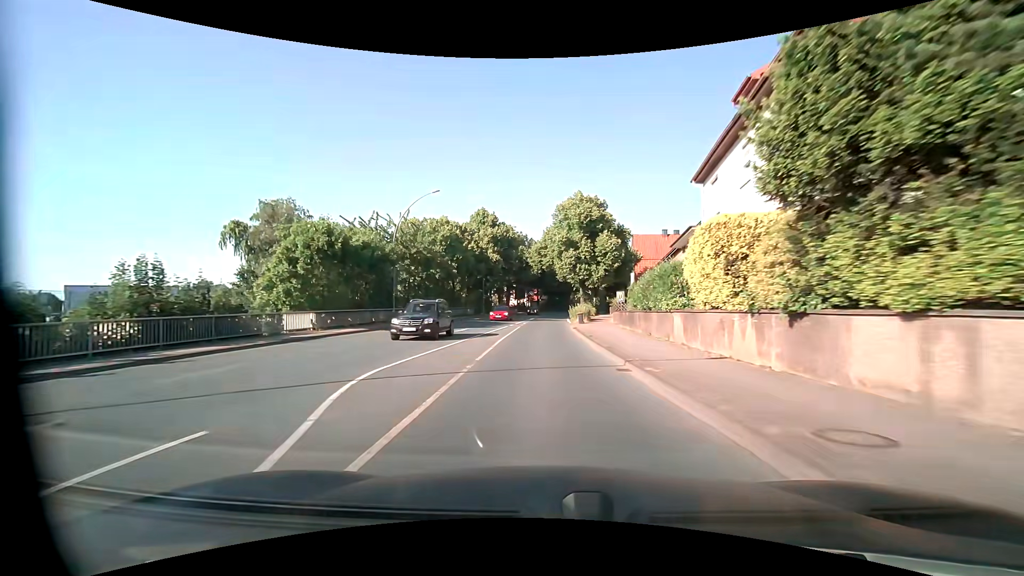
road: primary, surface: asphalt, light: Day
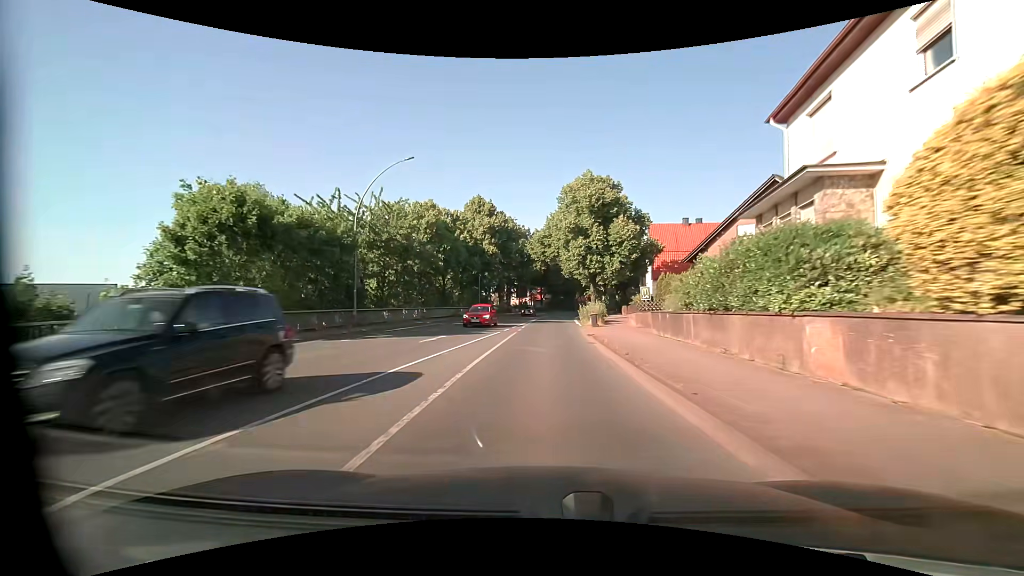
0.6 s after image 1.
(-0.1, +8.5) m; -1°
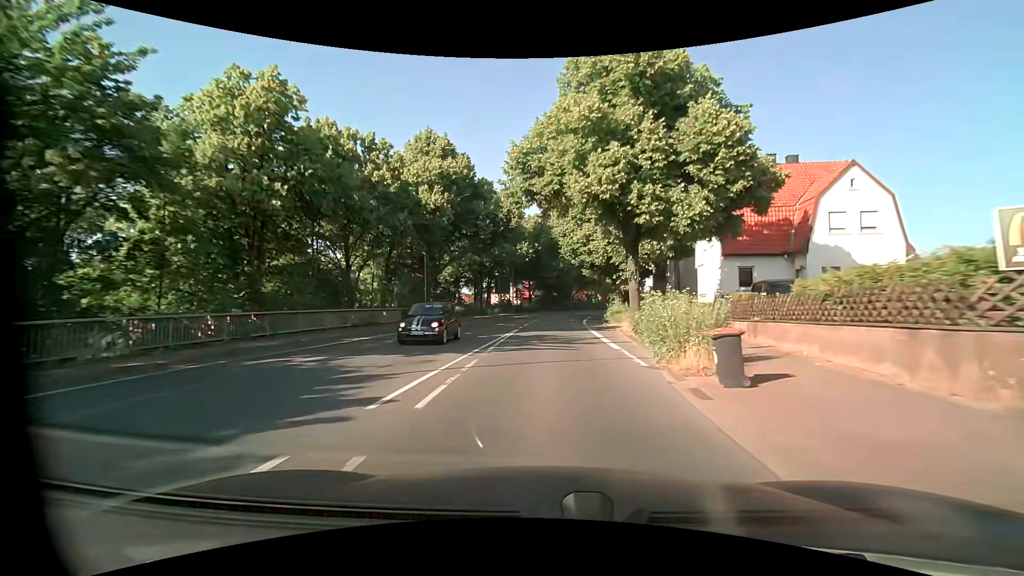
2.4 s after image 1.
(0.0, +25.2) m; +1°
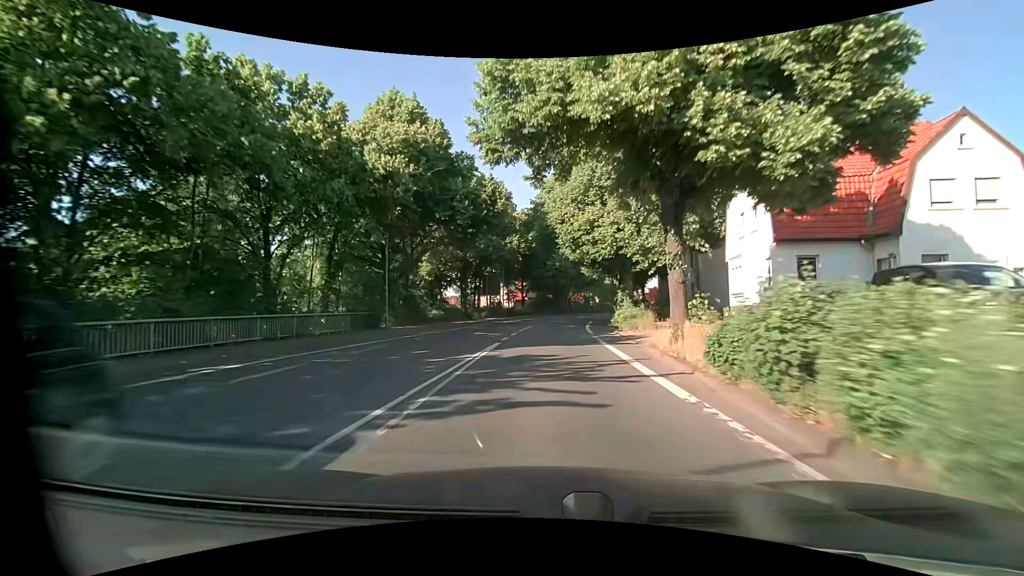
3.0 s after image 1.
(+0.1, +8.2) m; +1°
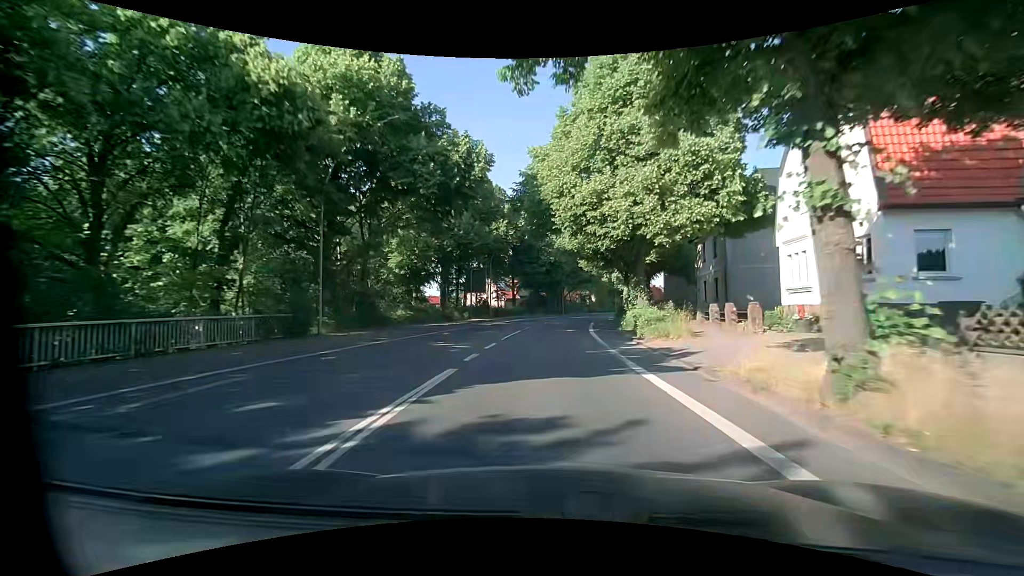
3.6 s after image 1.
(0.0, +8.2) m; +1°
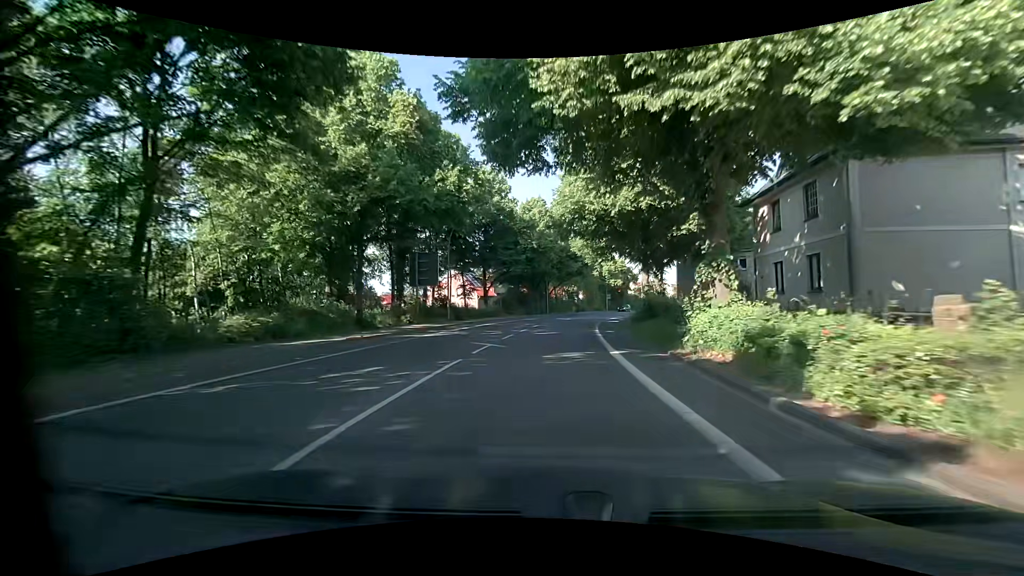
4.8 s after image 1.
(+0.3, +16.3) m; +2°
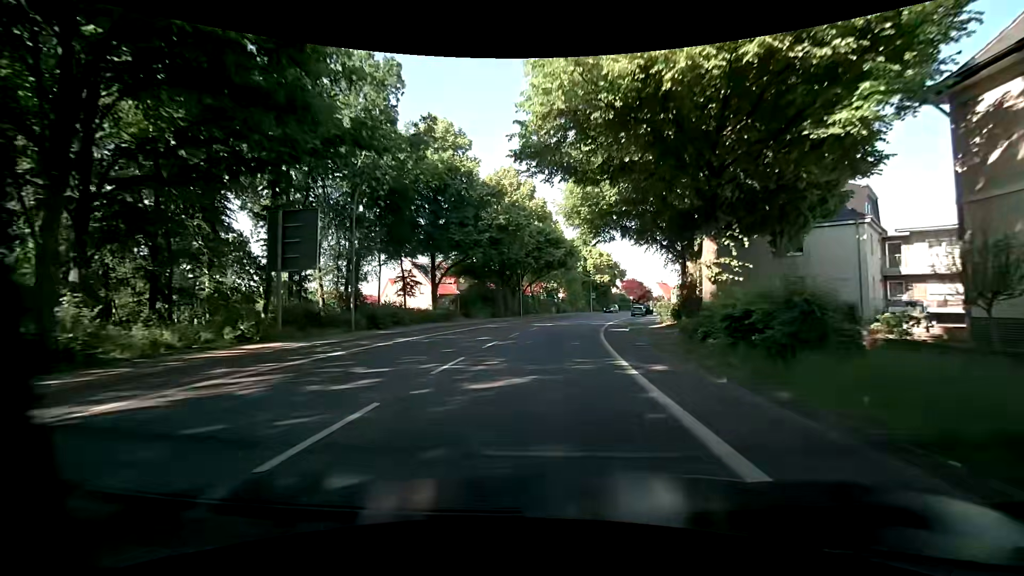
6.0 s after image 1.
(+0.2, +16.2) m; +2°
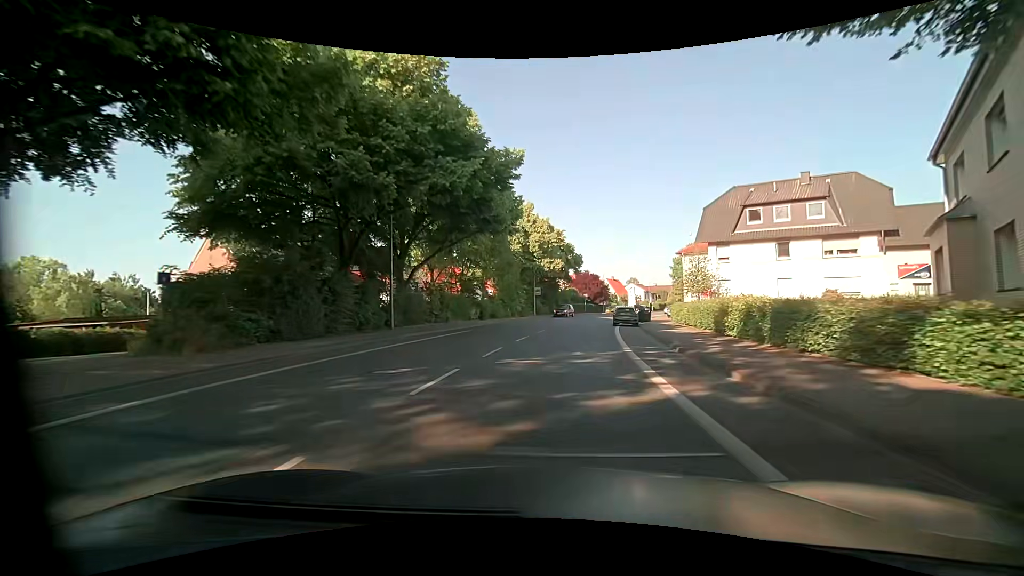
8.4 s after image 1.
(+2.3, +32.2) m; +8°
(0, +10) (+1, +20) (+2, +30) (+3, +40) (+5, +50) (+7, +59) (+10, +69) (+13, +78) (+17, +88) (+21, +97) m
